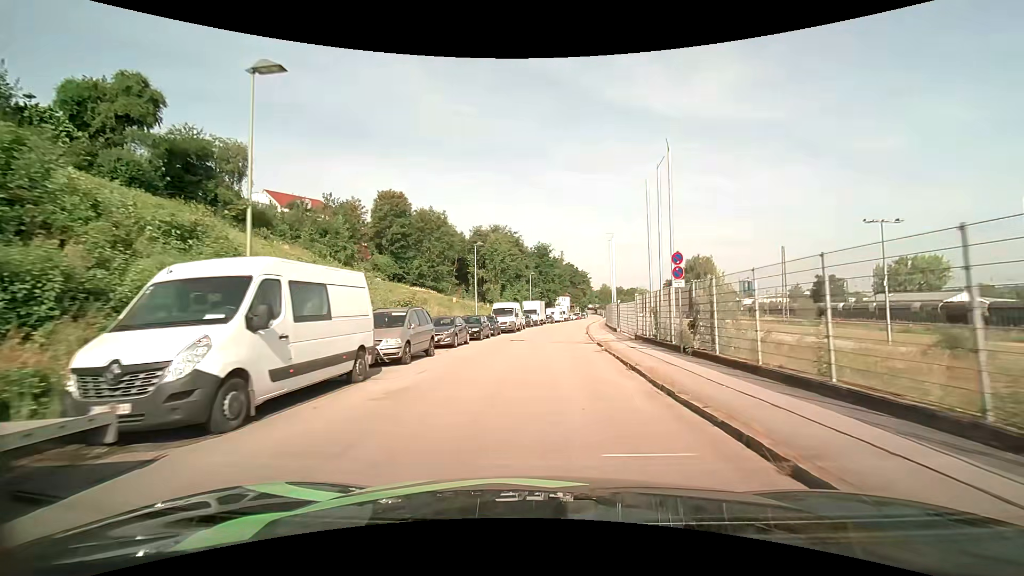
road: residential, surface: asphalt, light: Day
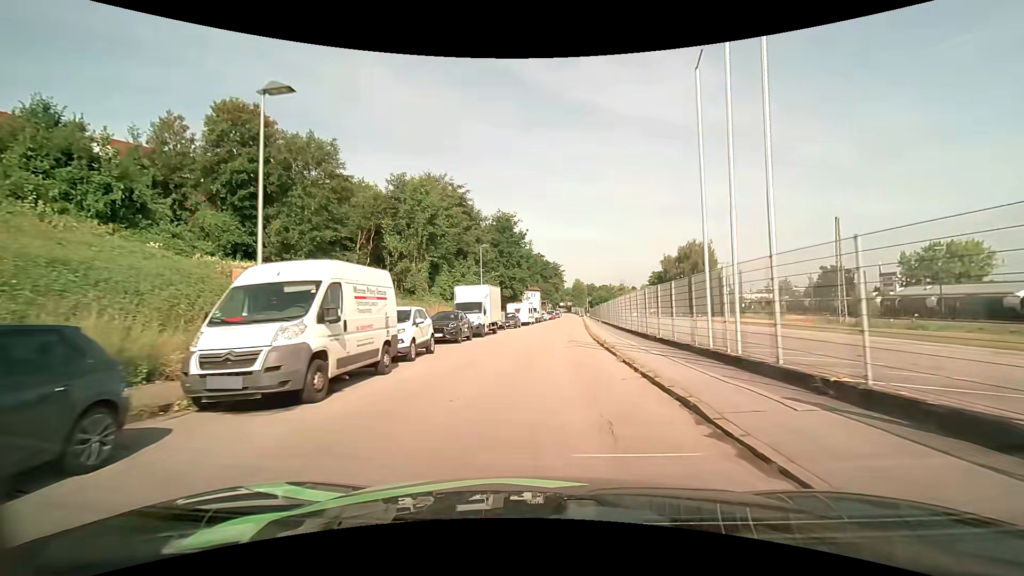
(+1.1, +31.8) m; +4°
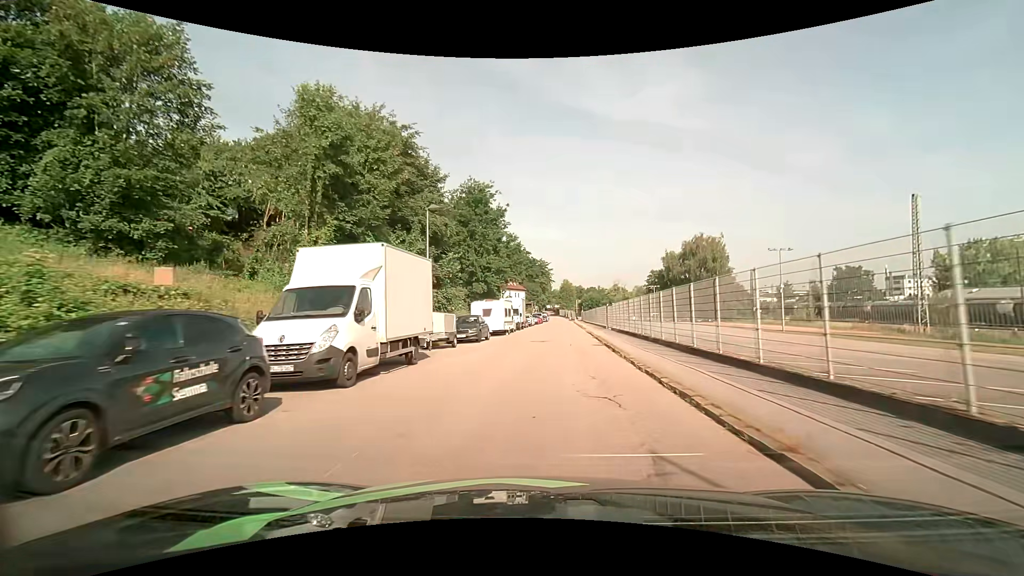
(+0.2, +18.8) m; +2°
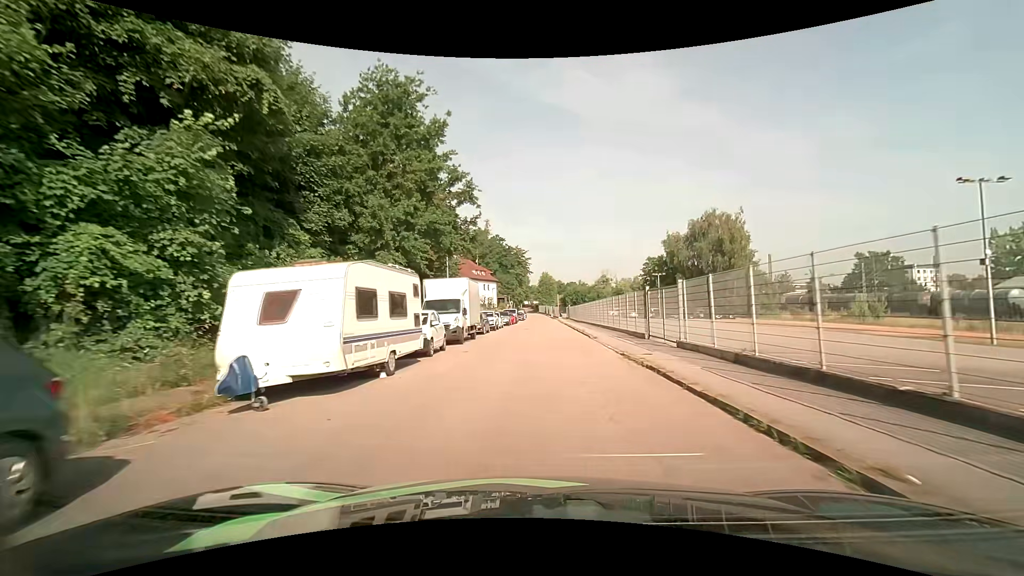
(+0.5, +25.0) m; +2°
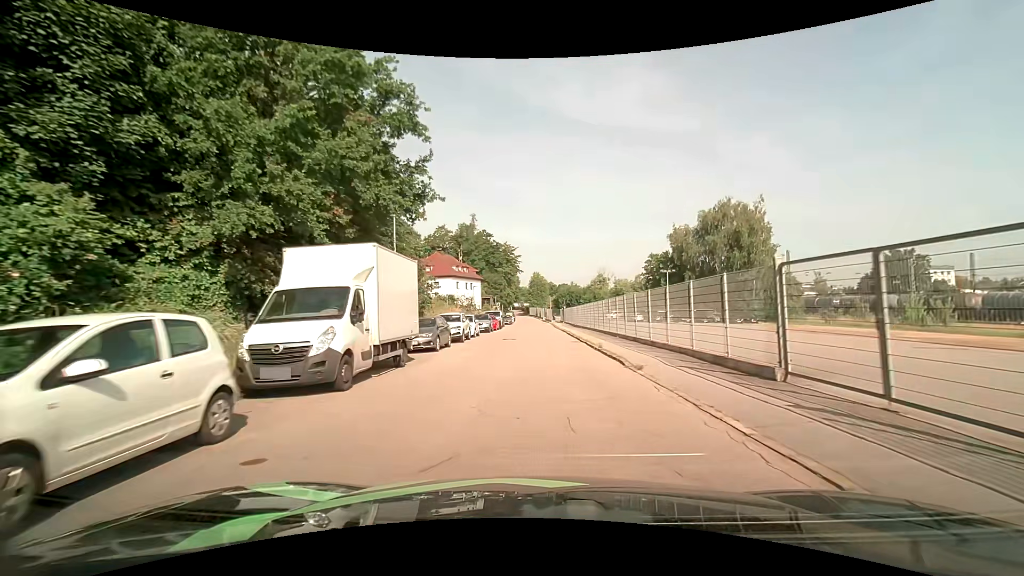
(+0.1, +12.7) m; +1°
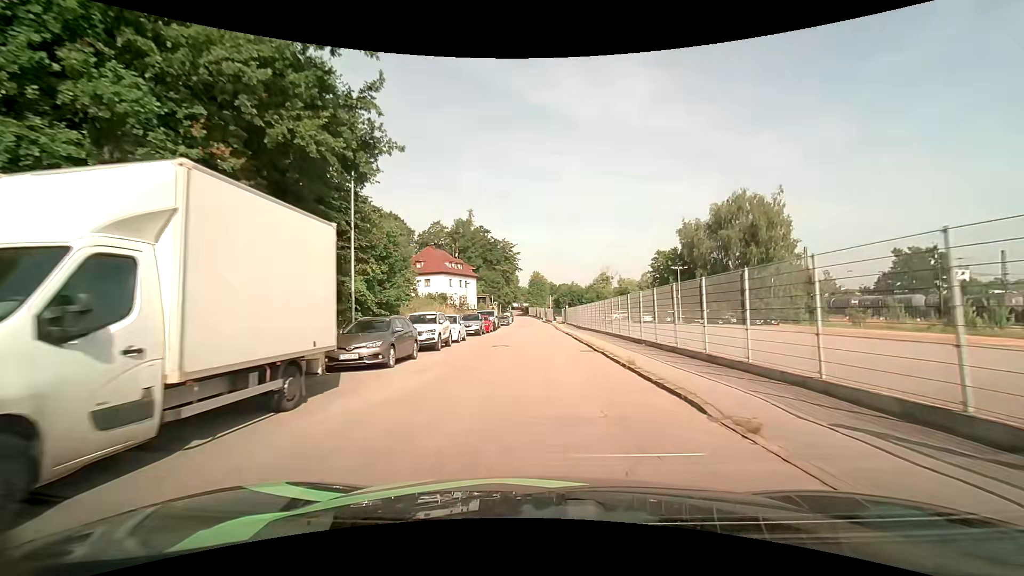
(0.0, +6.4) m; 0°
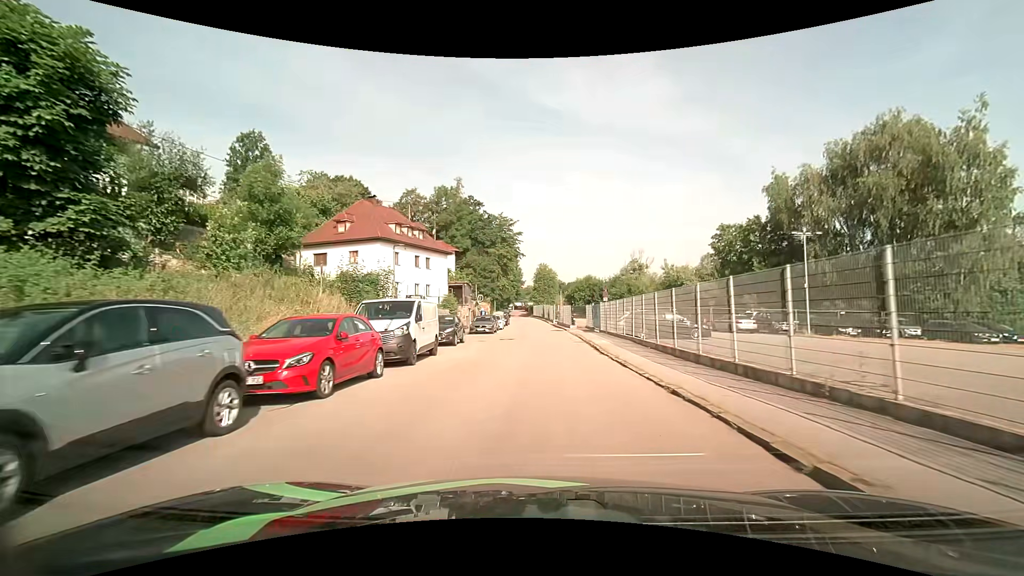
(-0.3, +31.8) m; -1°
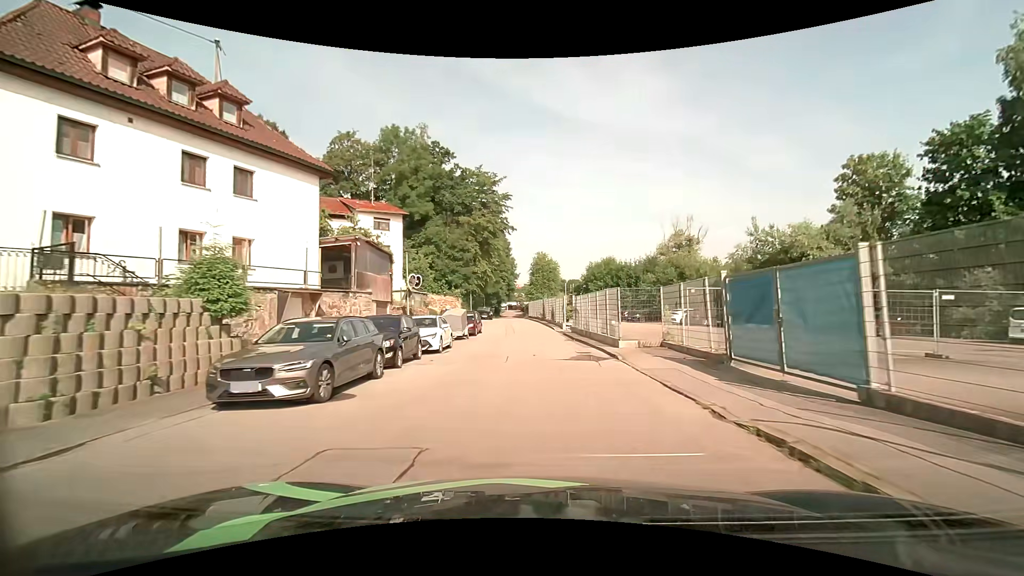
(0.0, +30.1) m; 0°
(0, +10) (0, +20) (0, +30) (-1, +40) (-2, +50) (-3, +60) (-3, +70) (-4, +80) (-4, +90) (-5, +100) m
